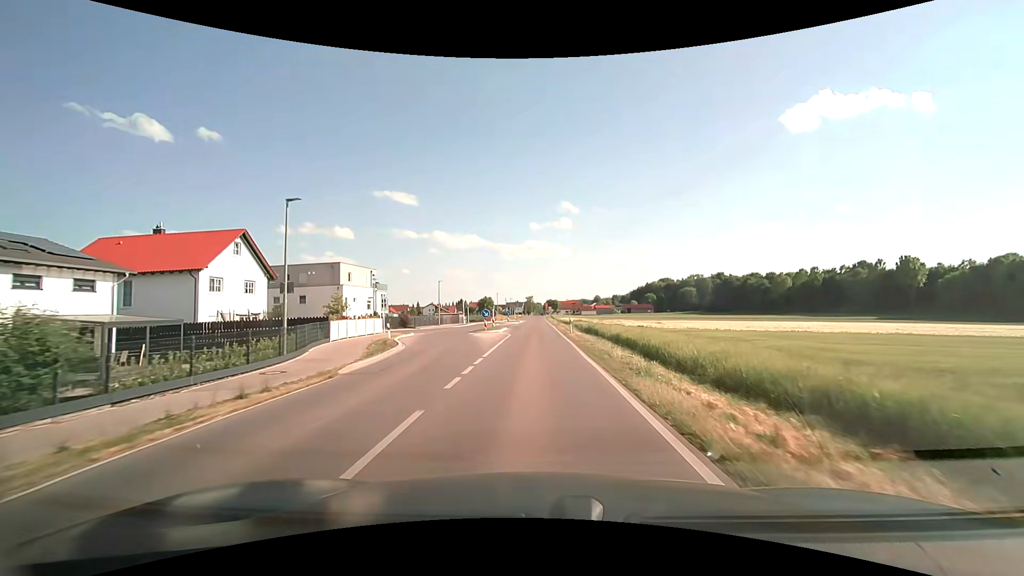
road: tertiary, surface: asphalt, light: Day
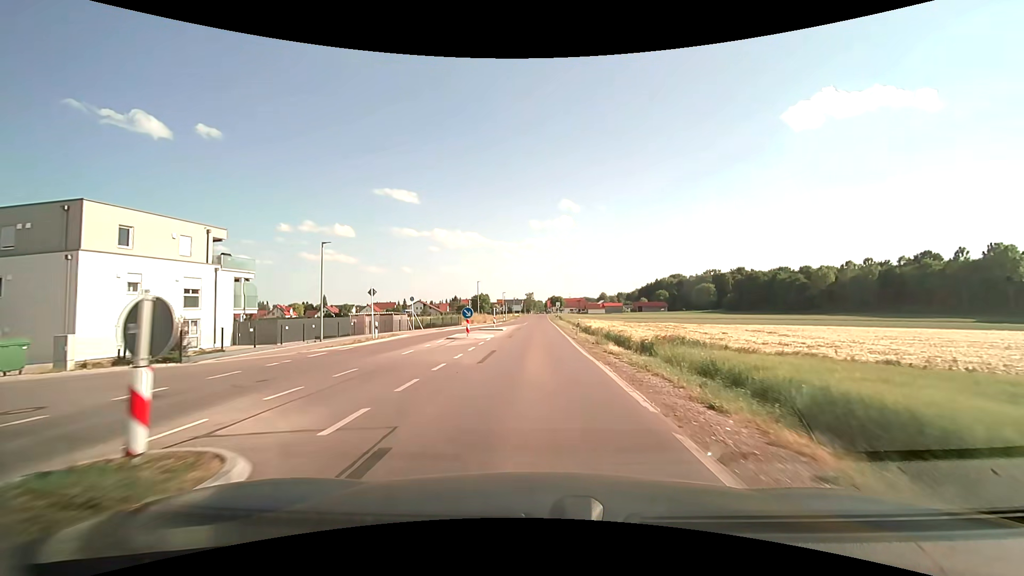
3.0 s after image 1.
(+0.1, +38.0) m; 0°
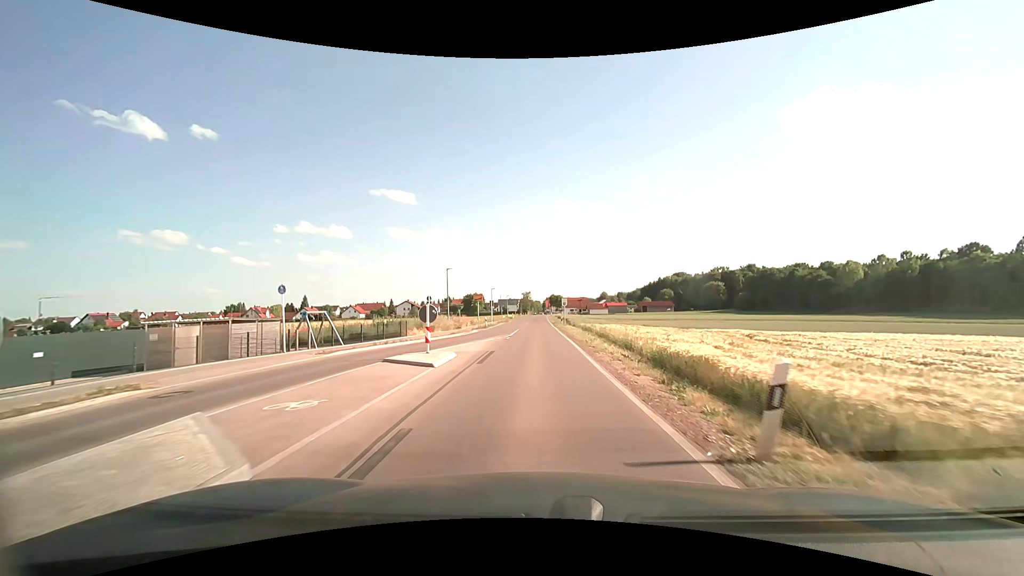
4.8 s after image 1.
(0.0, +23.1) m; 0°
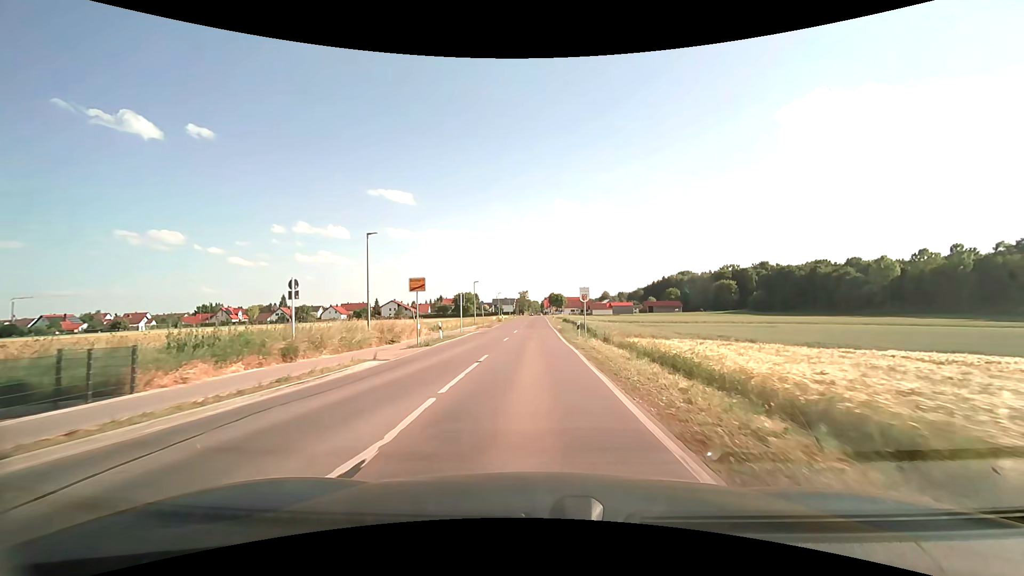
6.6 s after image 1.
(0.0, +23.1) m; 0°
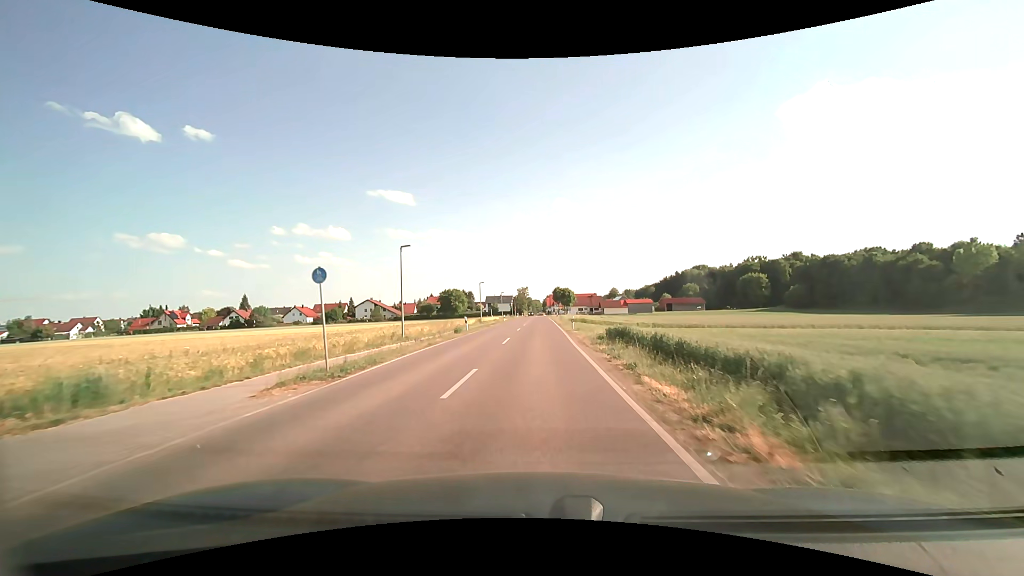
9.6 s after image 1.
(0.0, +38.6) m; 0°
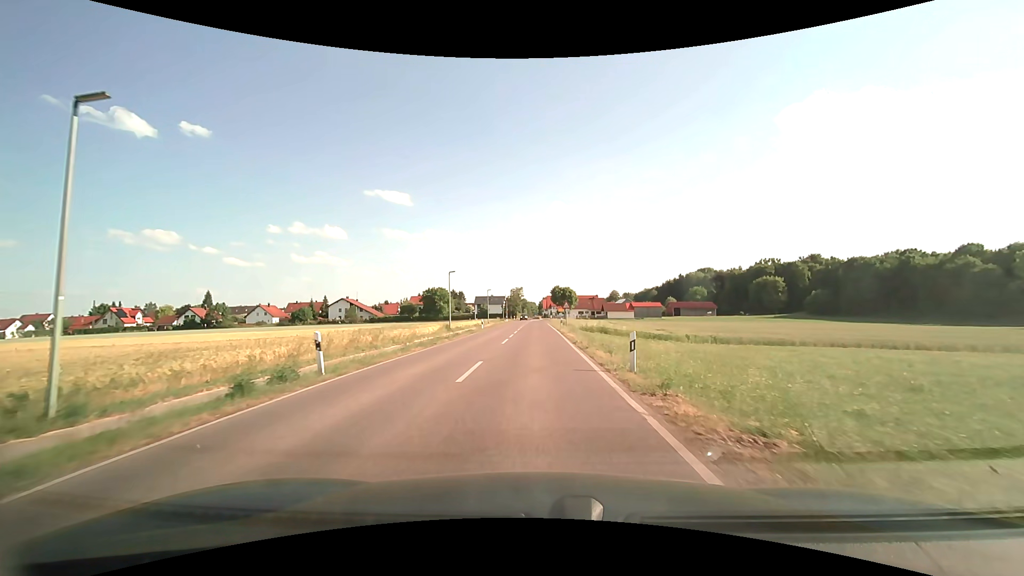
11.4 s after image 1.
(0.0, +23.2) m; 0°
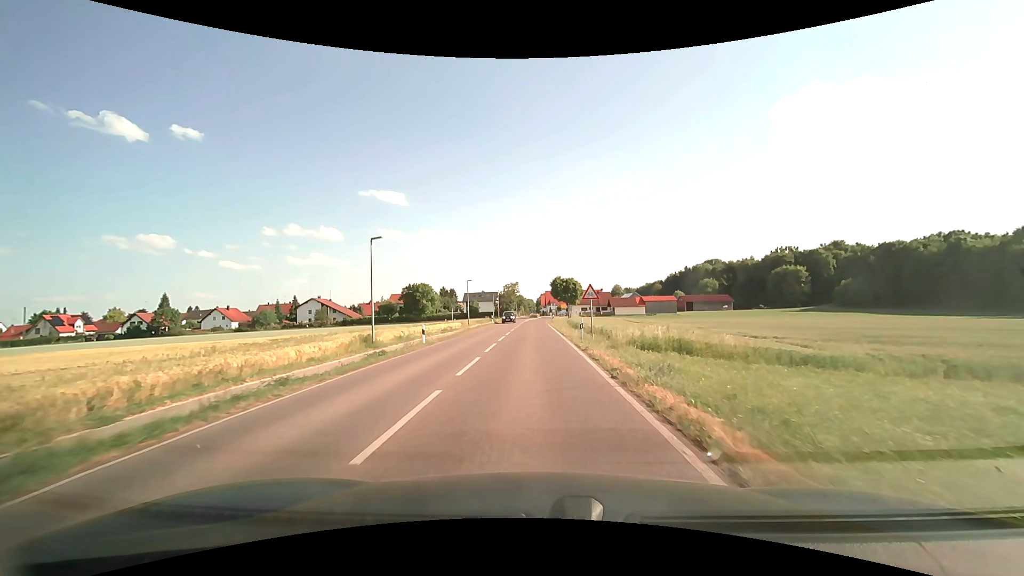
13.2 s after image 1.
(+0.1, +23.5) m; 0°
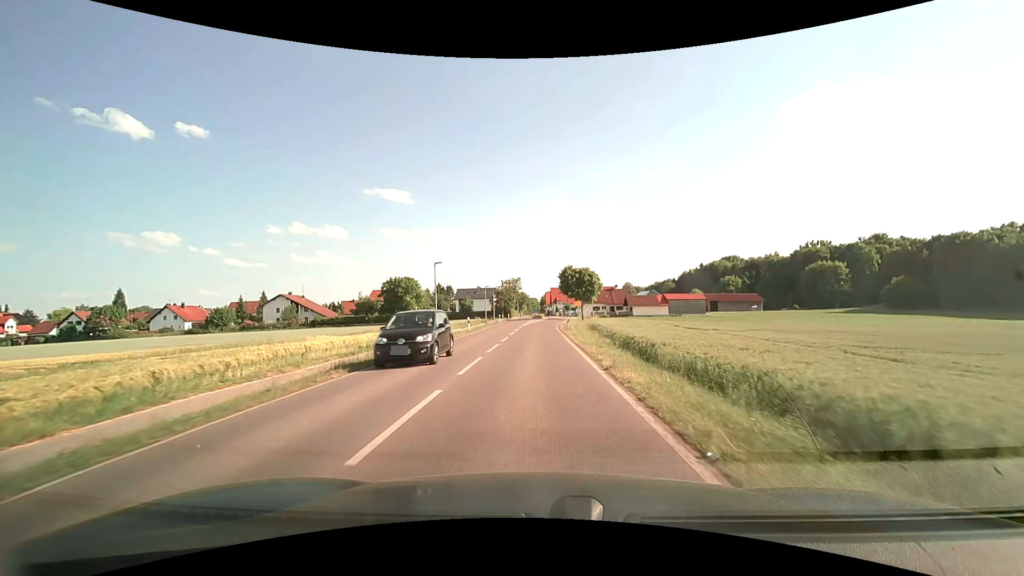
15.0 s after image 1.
(-0.1, +24.0) m; 0°
(0, +10) (0, +20) (0, +30) (0, +40) (0, +50) (+1, +60) (+2, +70) (+2, +80) (+3, +90) (+3, +100) m
